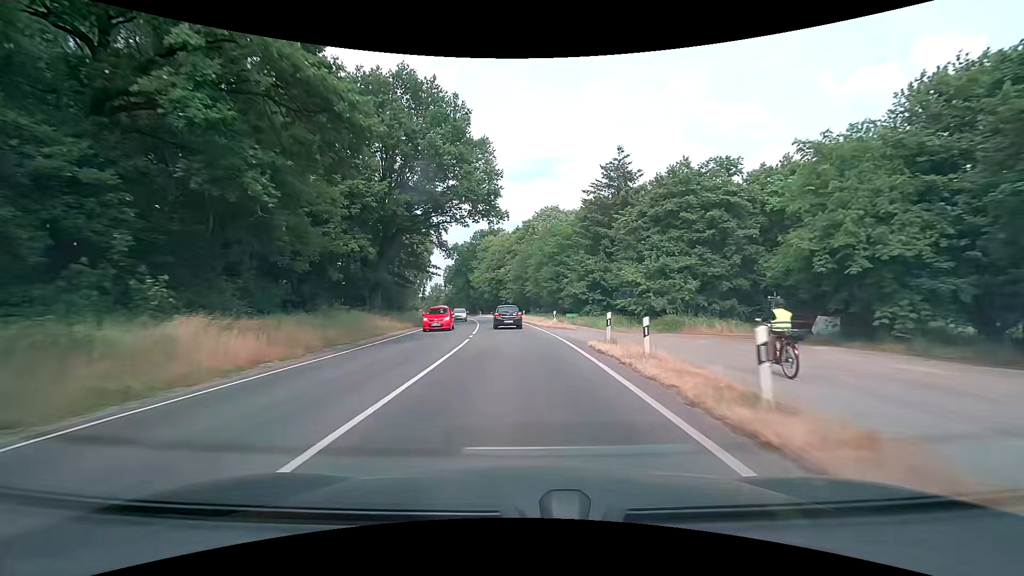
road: primary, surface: asphalt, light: Day
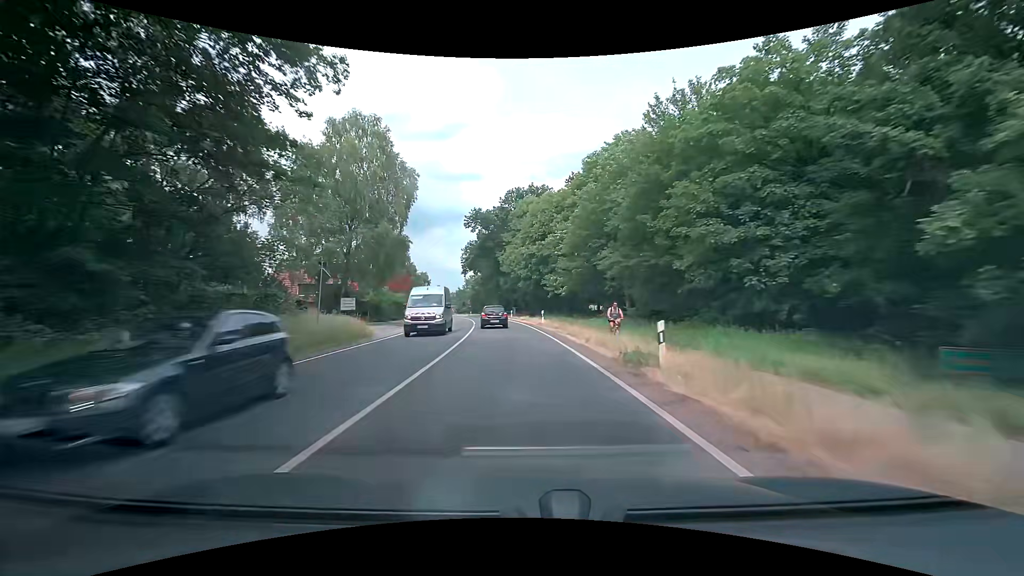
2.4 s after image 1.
(-1.5, +41.7) m; -5°
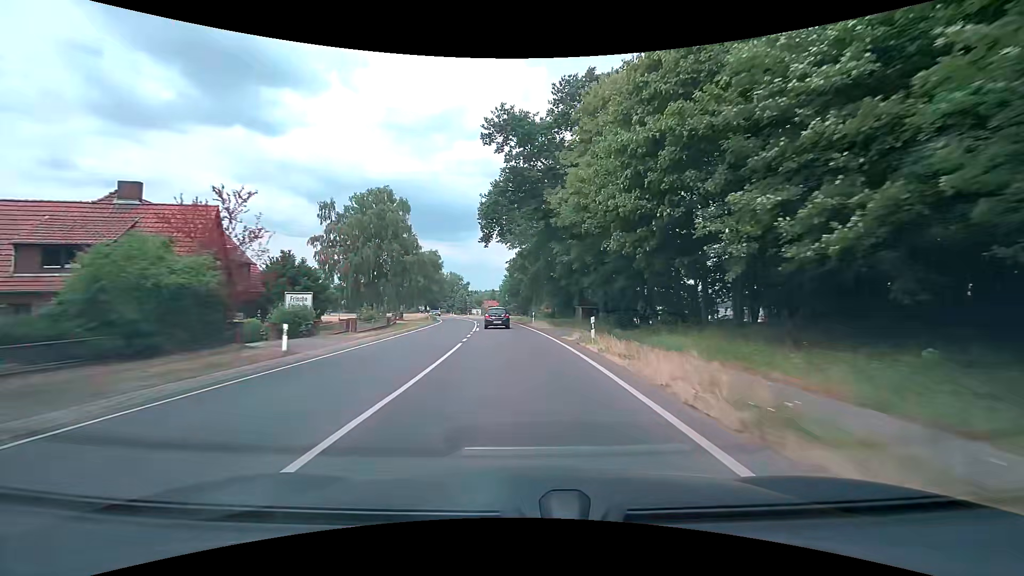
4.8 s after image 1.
(-1.7, +41.3) m; -5°
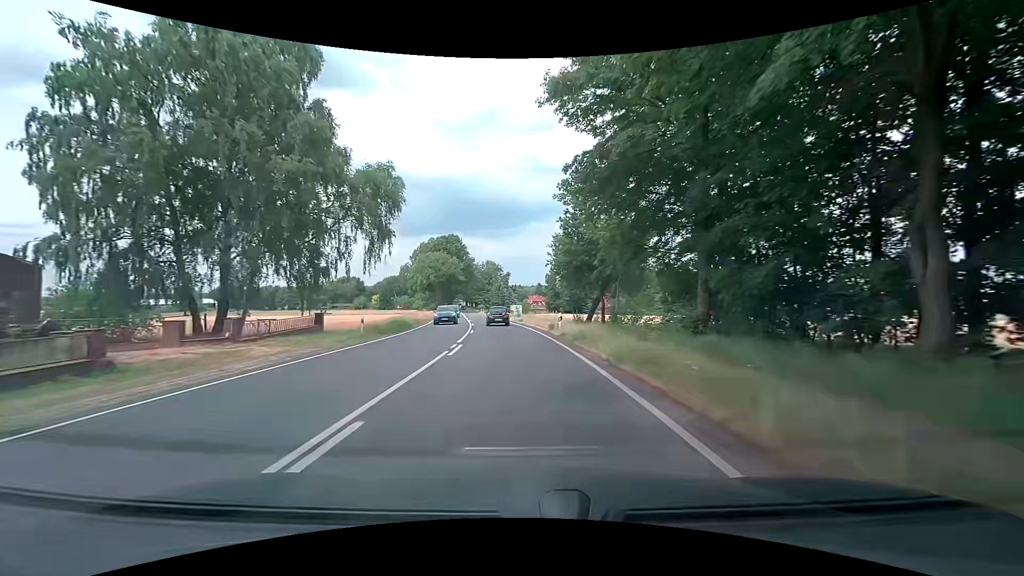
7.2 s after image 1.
(-2.2, +42.2) m; -6°
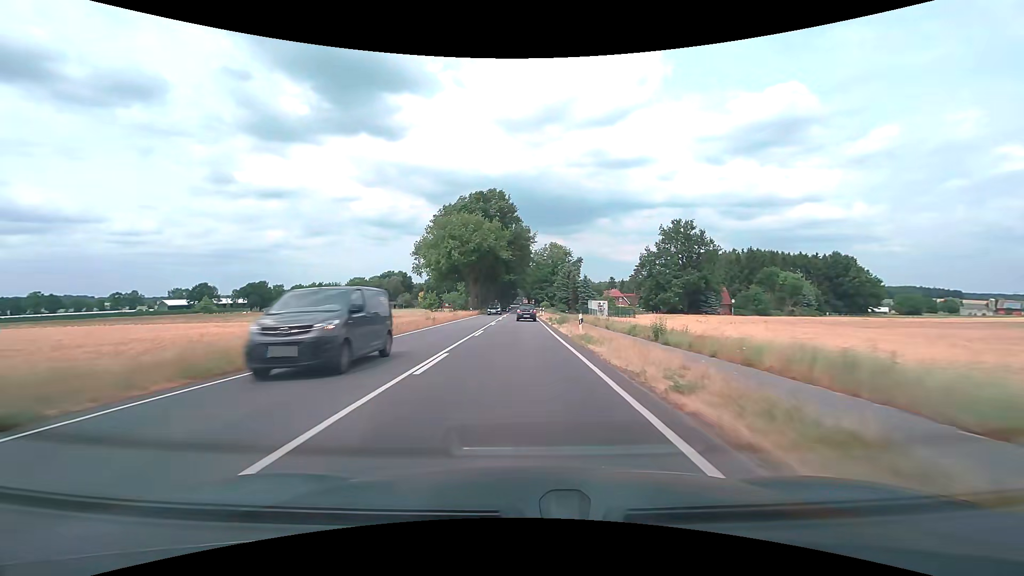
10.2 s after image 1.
(-3.1, +53.5) m; -7°
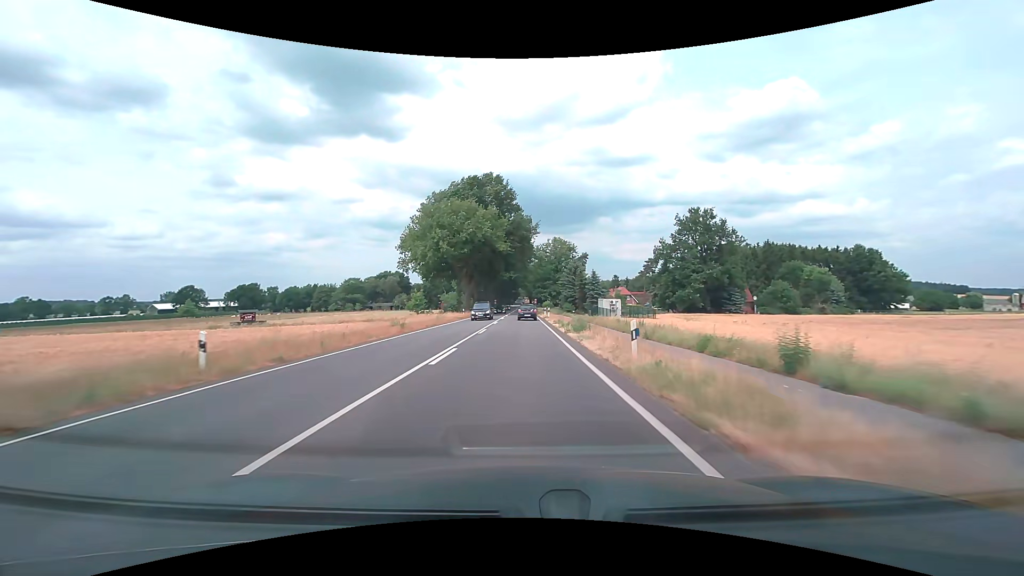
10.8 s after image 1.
(0.0, +10.7) m; 0°
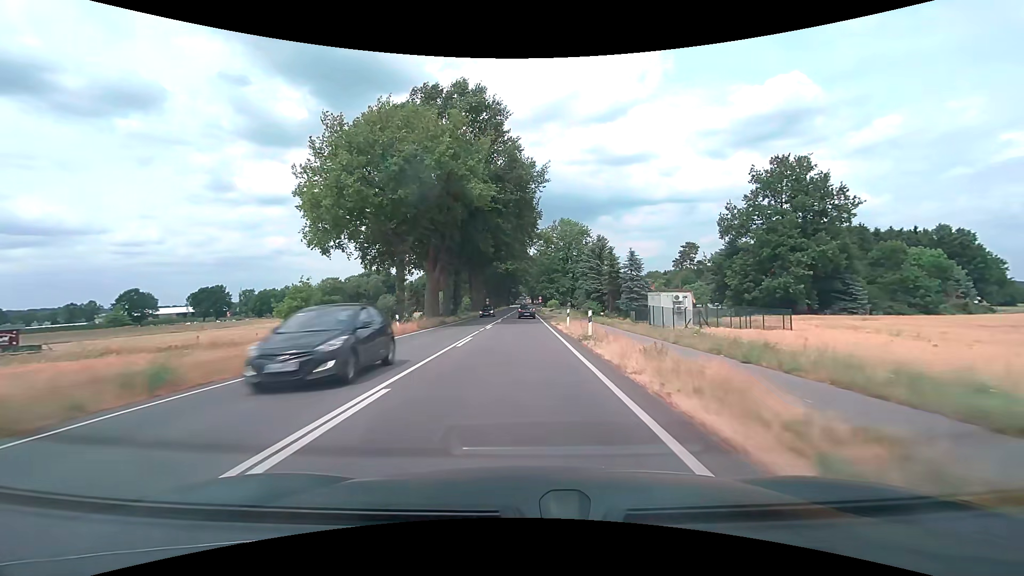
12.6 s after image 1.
(0.0, +32.2) m; 0°
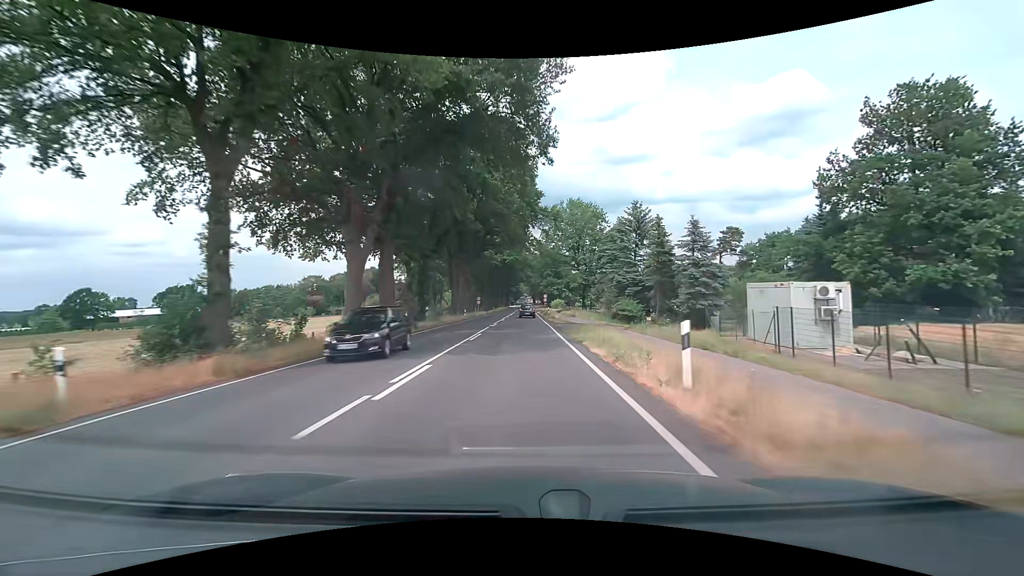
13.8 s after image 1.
(-0.1, +21.4) m; 0°
(0, +10) (0, +20) (0, +30) (0, +40) (0, +50) (0, +60) (0, +70) (0, +80) (0, +90) (0, +100) m
